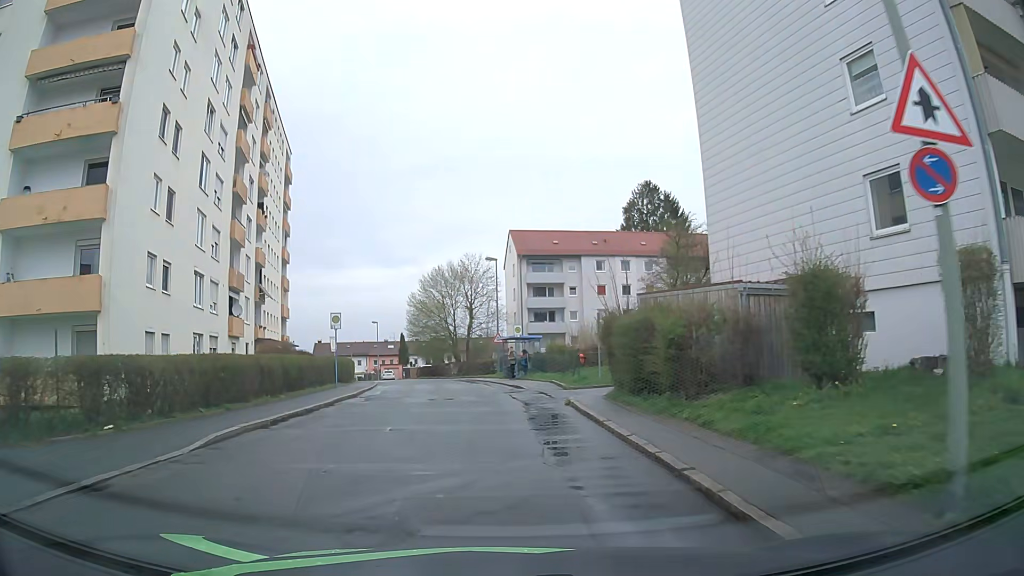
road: residential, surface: asphalt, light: Day
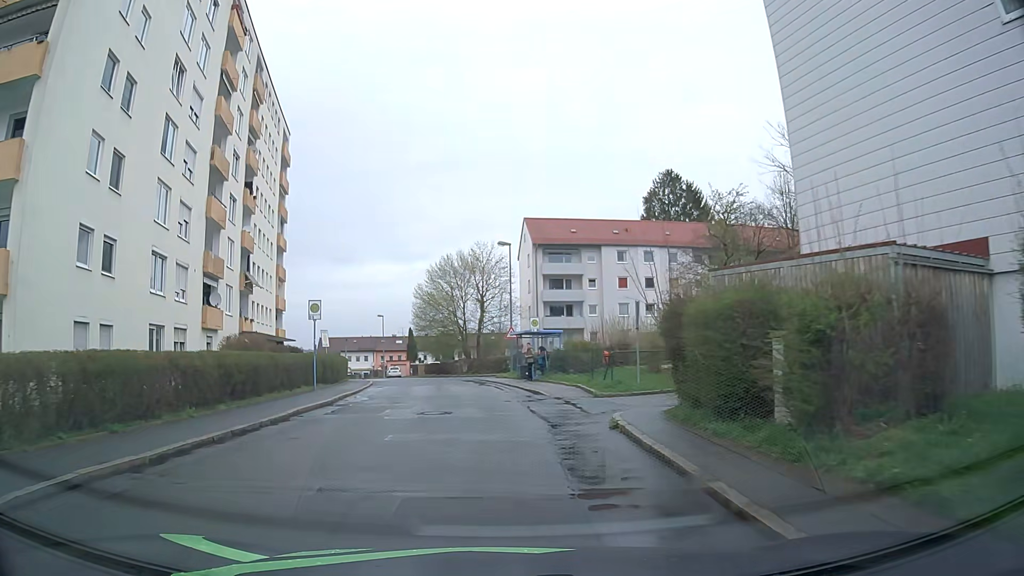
(-0.1, +5.2) m; -2°
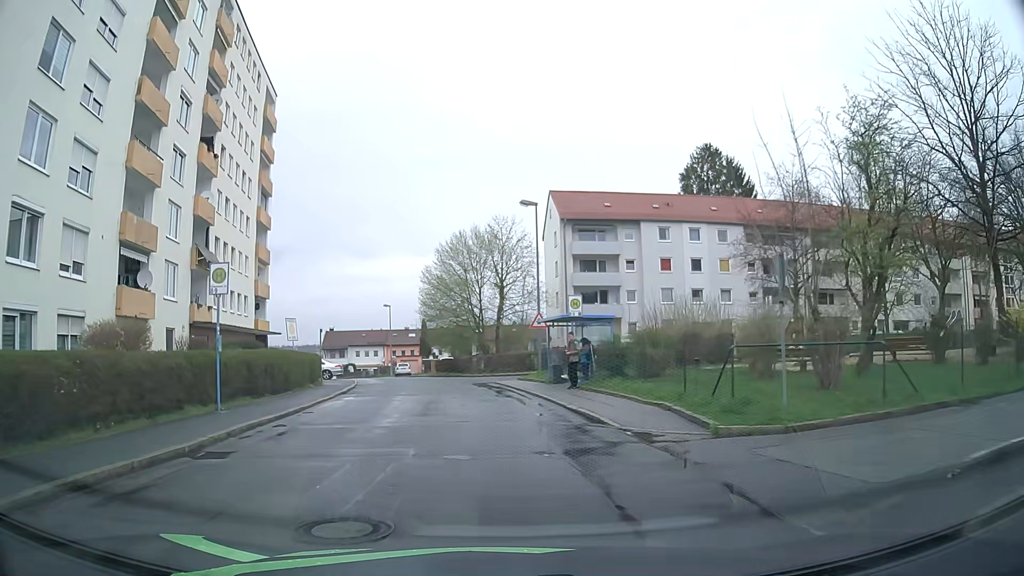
(0.0, +9.9) m; -2°
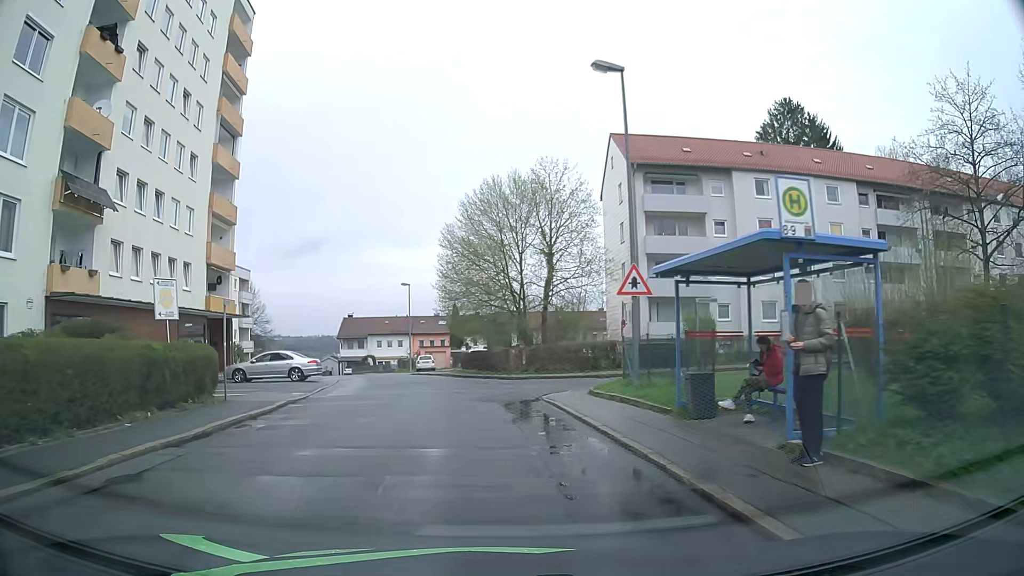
(-0.2, +14.8) m; -3°
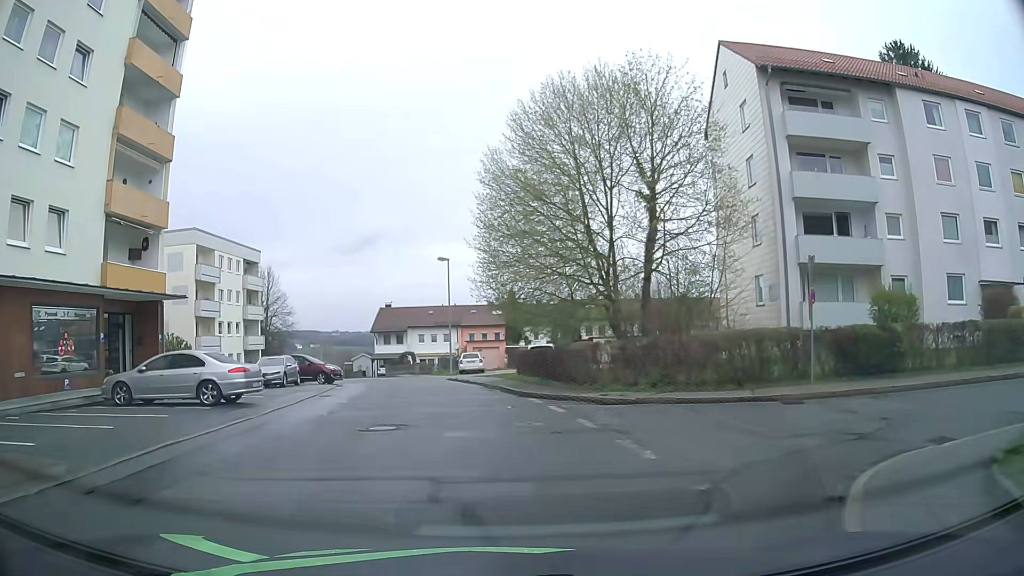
(-0.4, +15.0) m; -4°
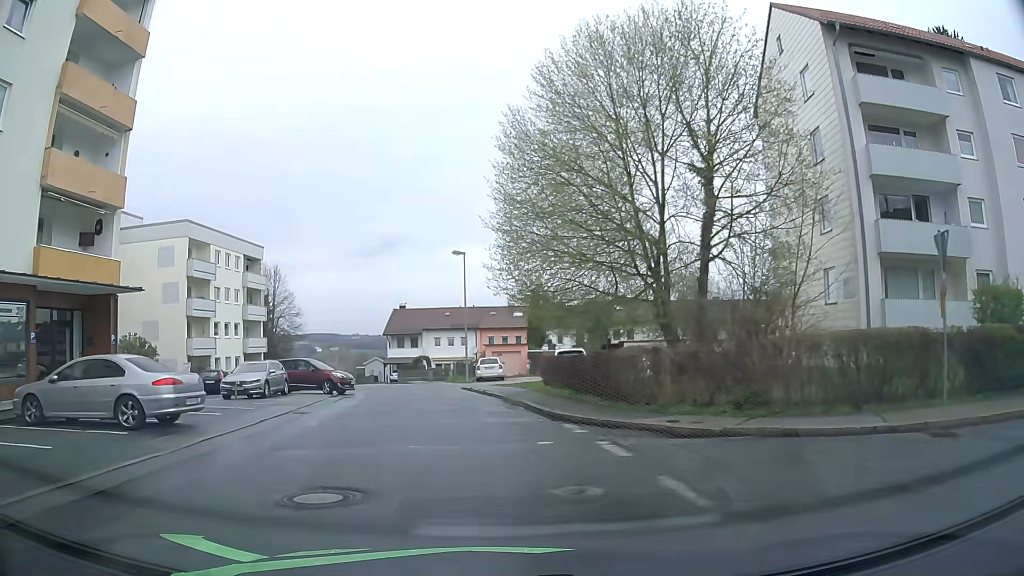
(-0.1, +5.0) m; -2°
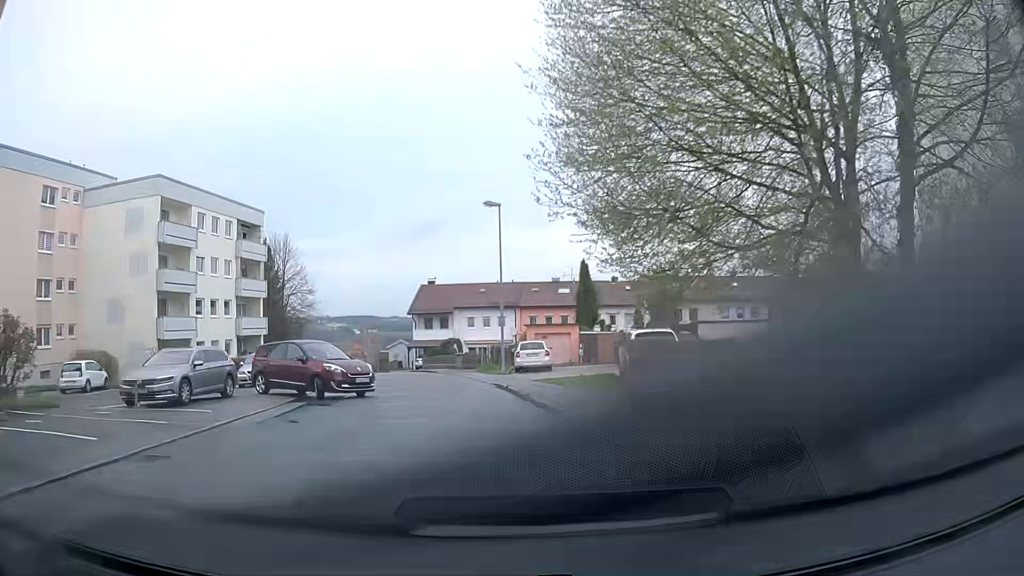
(-0.3, +9.8) m; -4°
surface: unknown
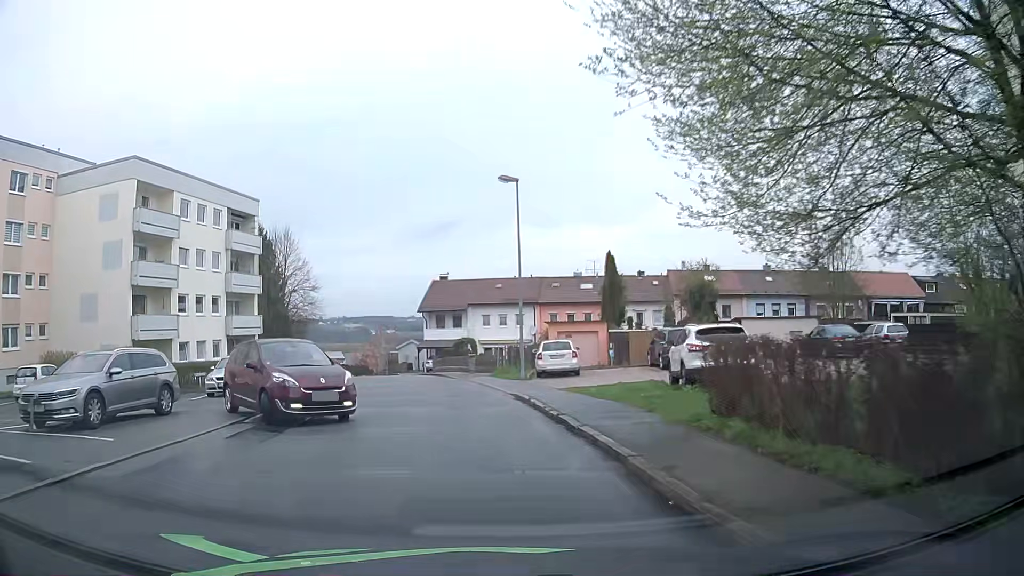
(0.0, +4.8) m; +1°
